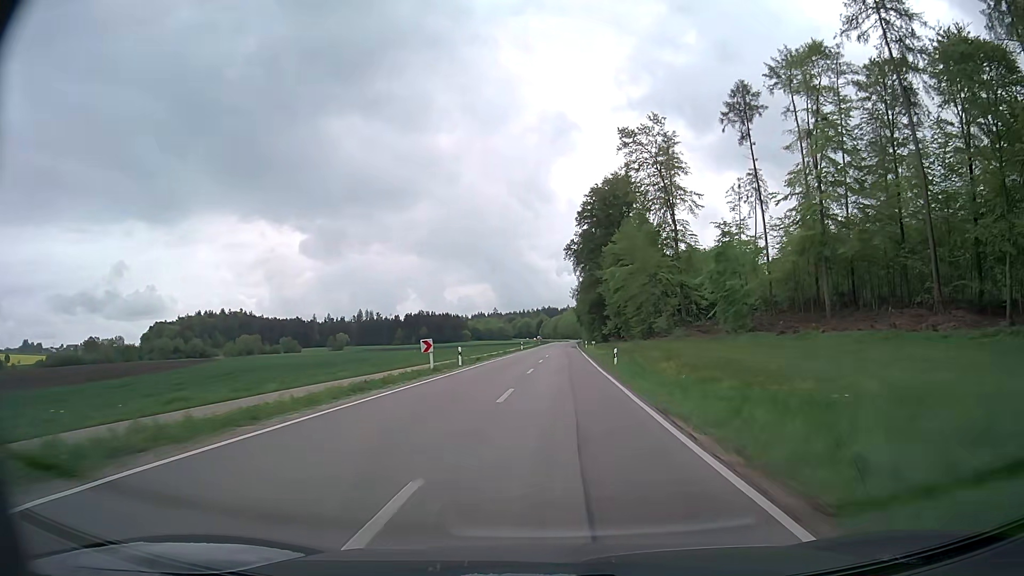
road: secondary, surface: asphalt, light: Day
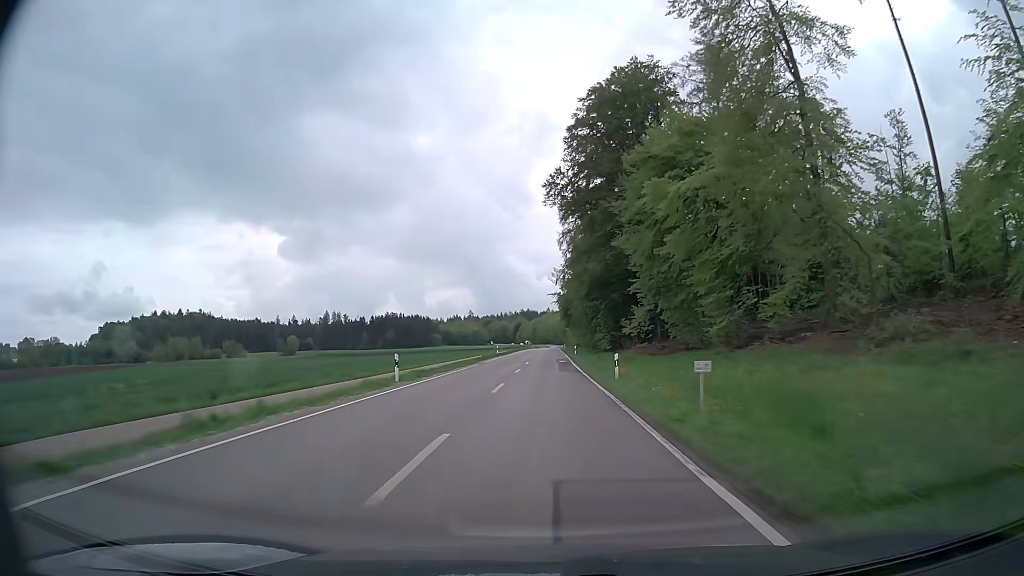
(+1.7, +57.3) m; +2°
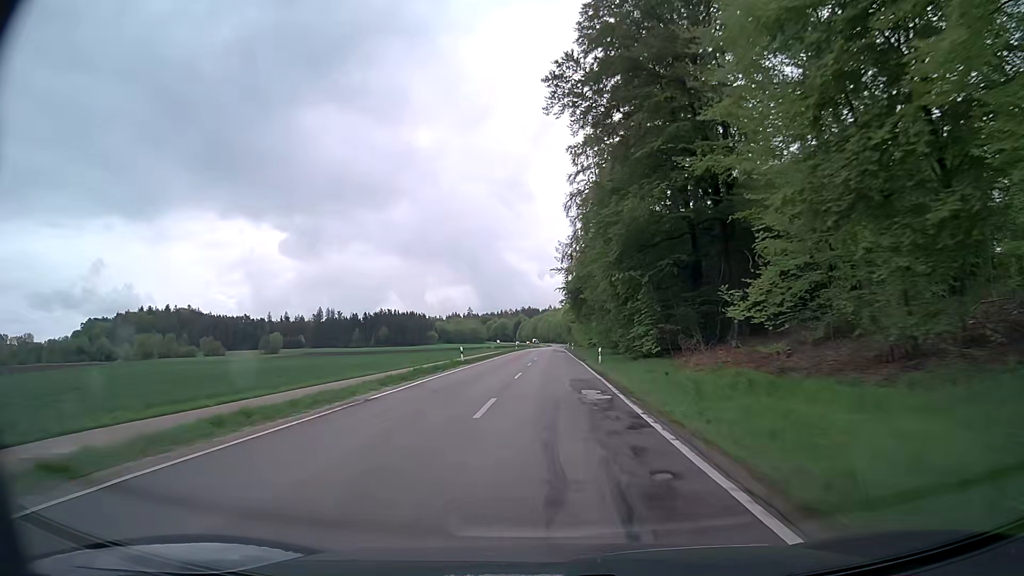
(-0.1, +30.3) m; 0°
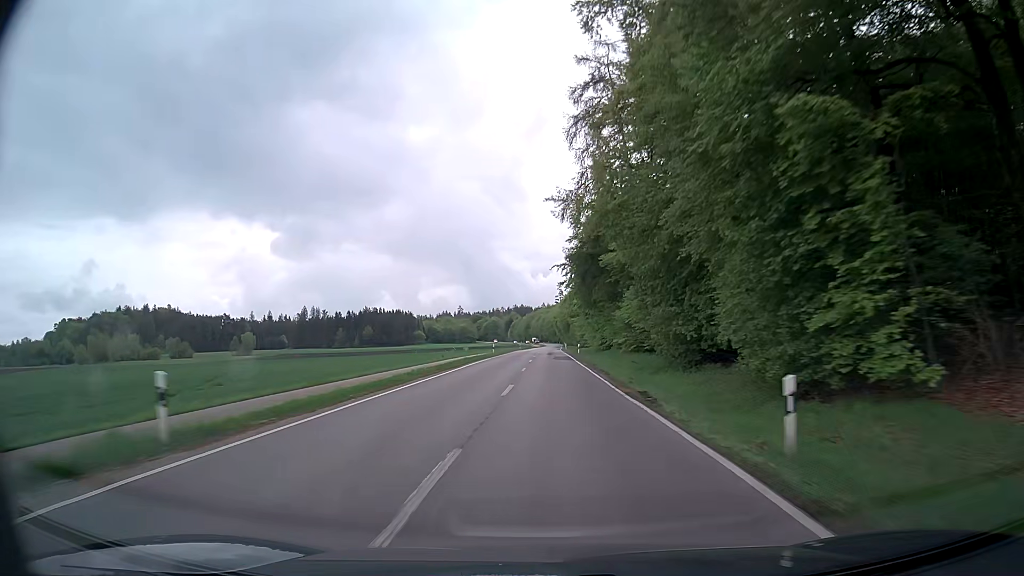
(+0.2, +31.2) m; +1°
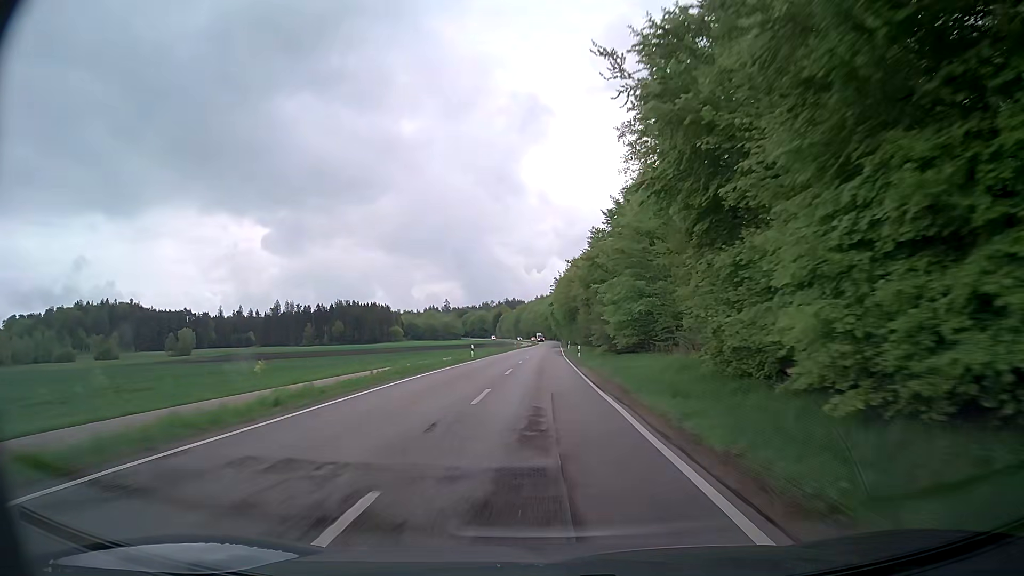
(+0.7, +63.3) m; +2°
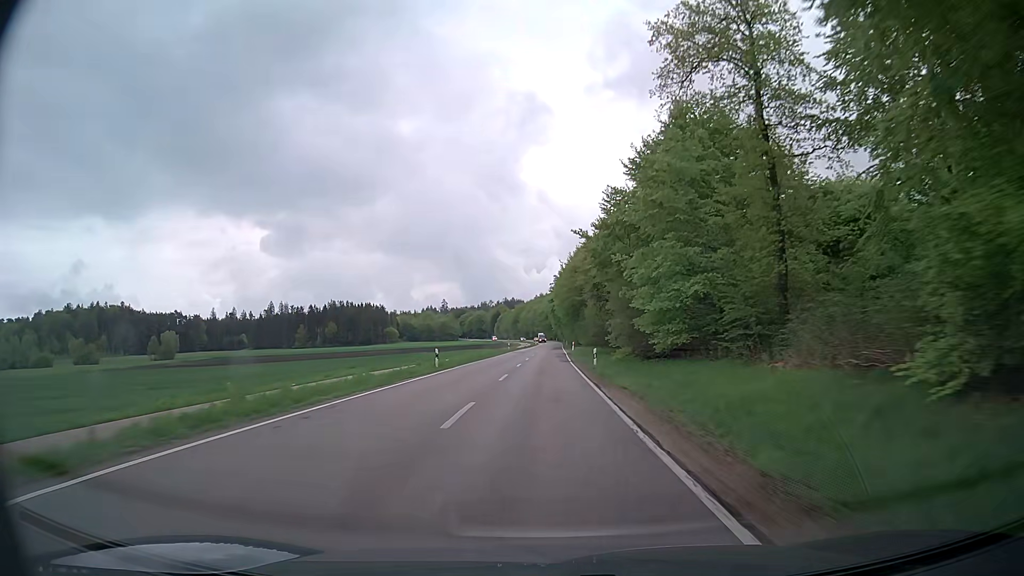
(-0.2, +15.8) m; -1°
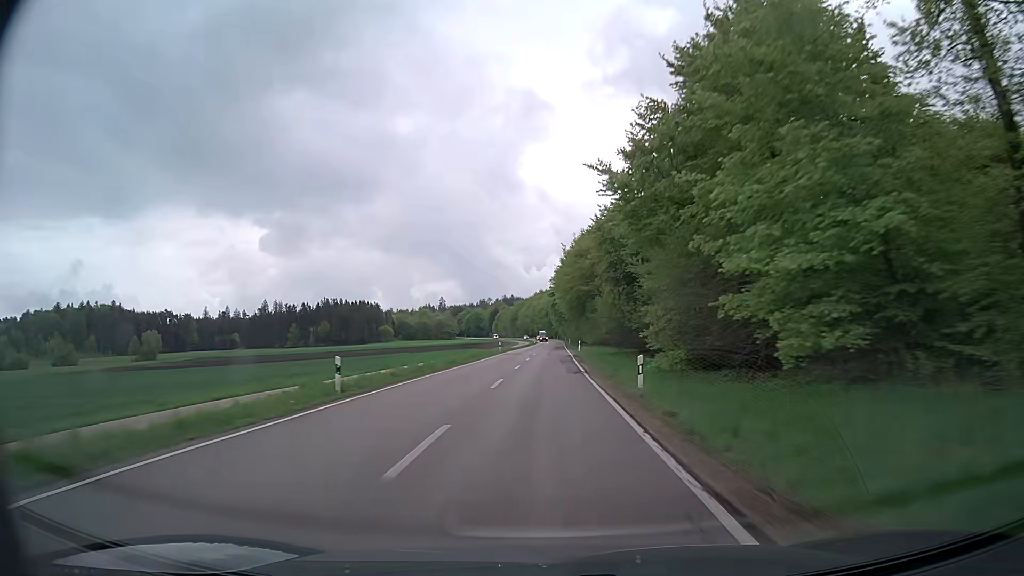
(0.0, +15.7) m; 0°
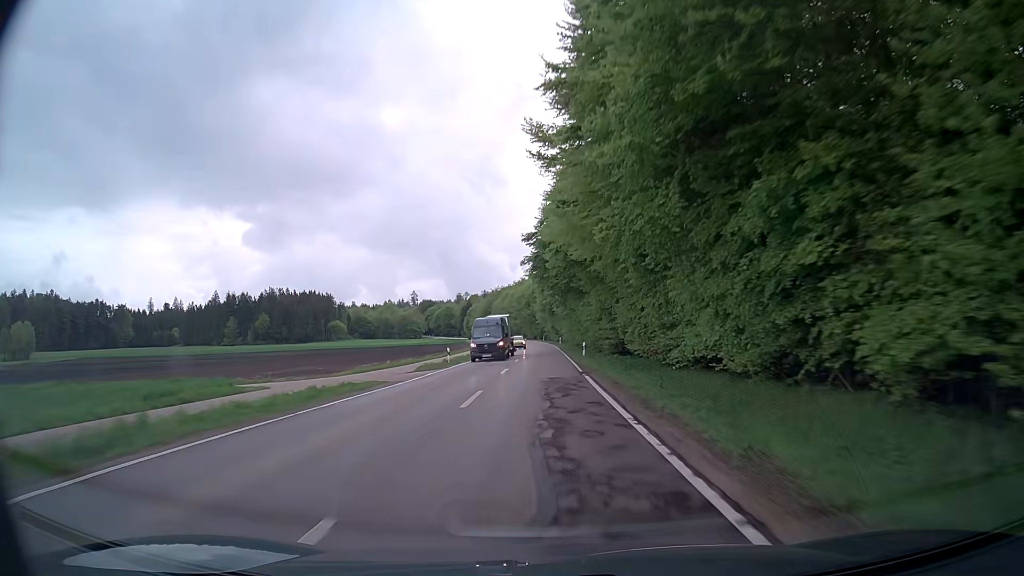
(+0.9, +78.0) m; +1°
(0, +10) (0, +20) (0, +30) (0, +40) (0, +50) (0, +60) (0, +70) (0, +80) (0, +90) (0, +100) m
